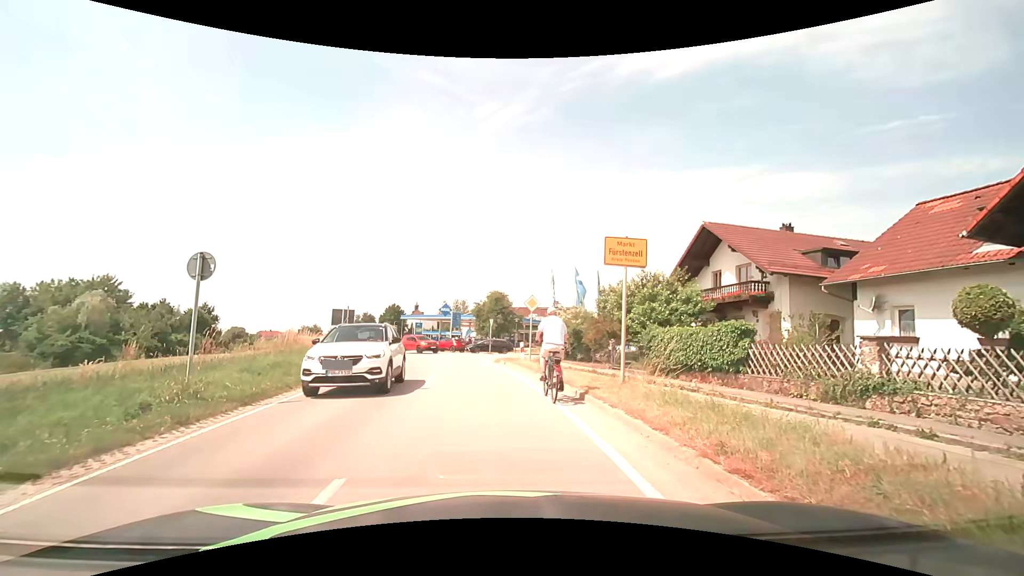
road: secondary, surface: asphalt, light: Day
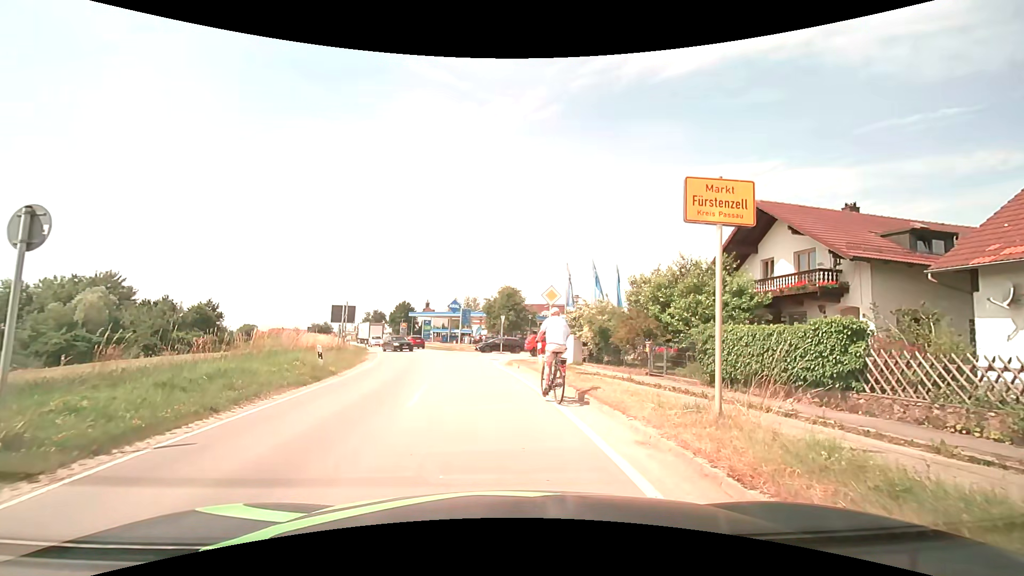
(0.0, +4.0) m; -1°
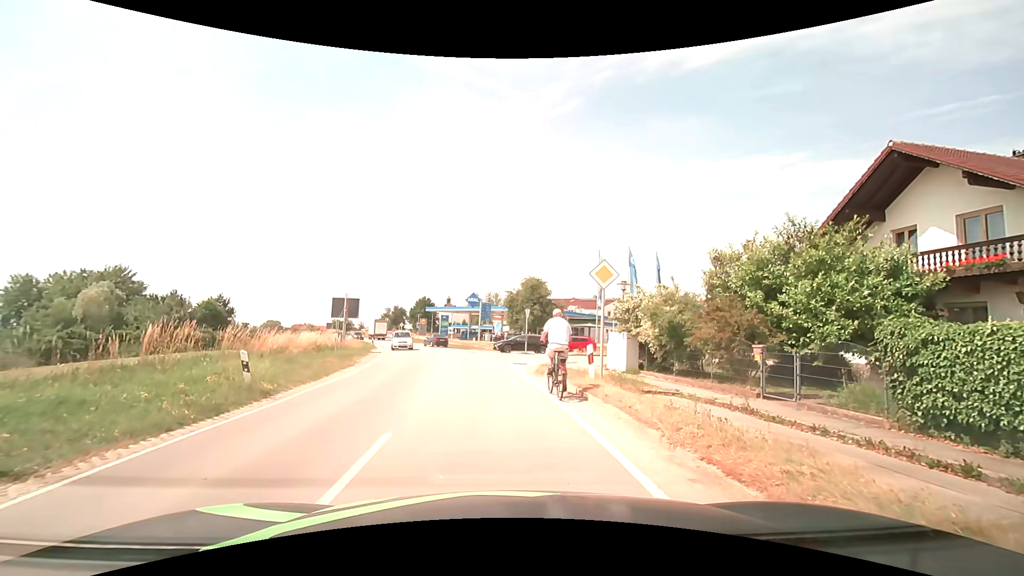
(-0.1, +6.5) m; -3°
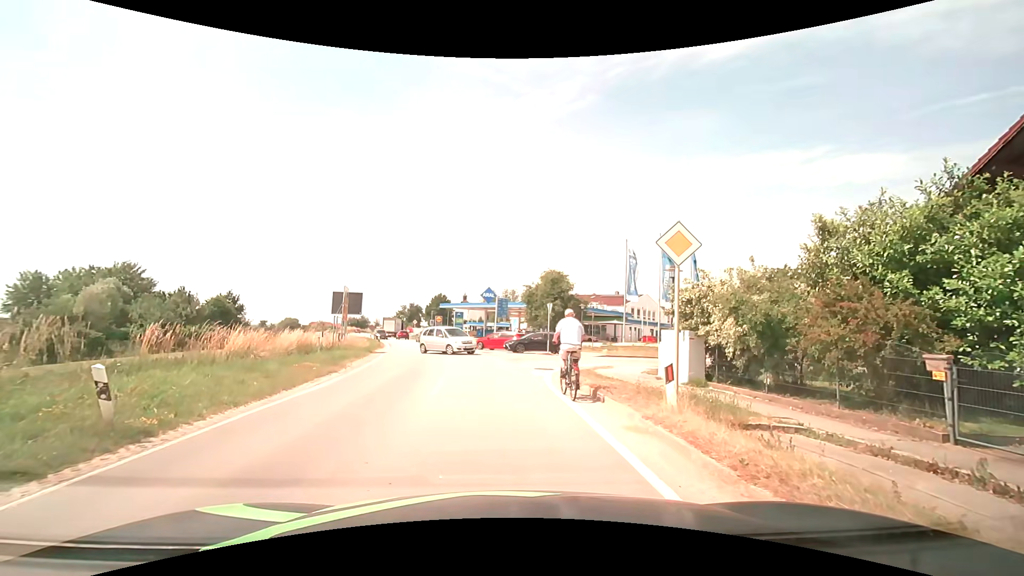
(0.0, +4.5) m; -1°
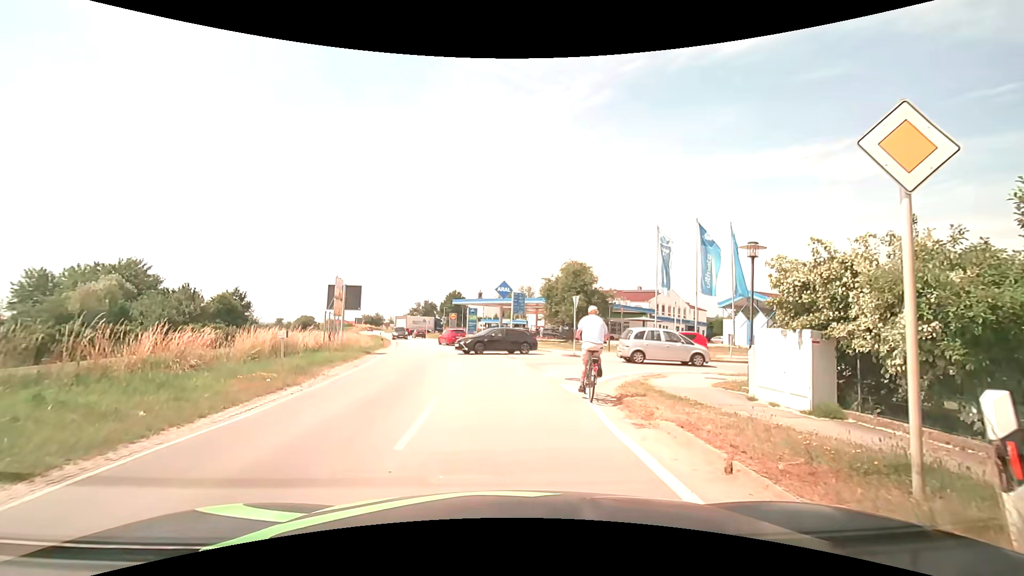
(-0.1, +4.7) m; -2°
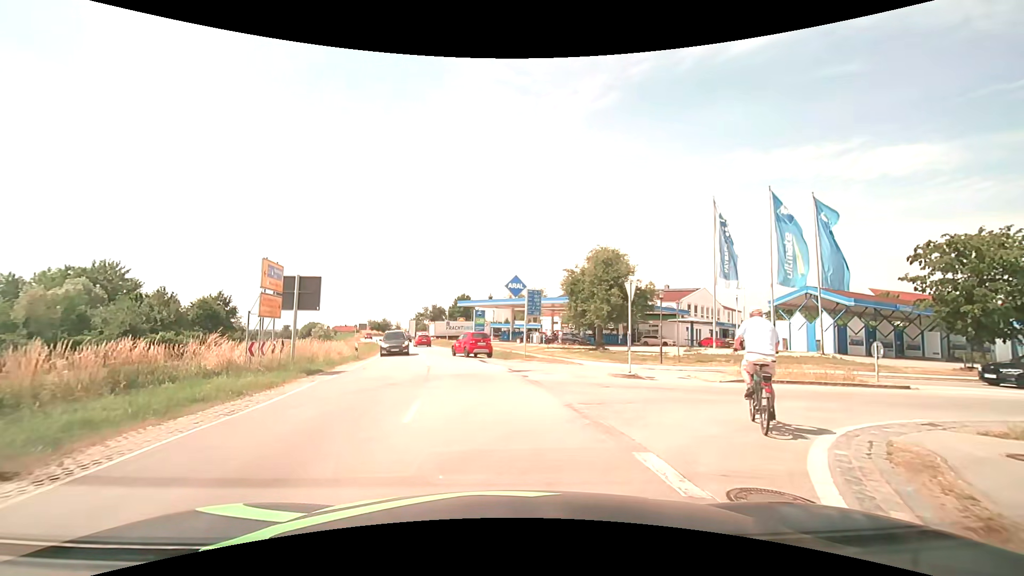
(-0.1, +9.7) m; -2°
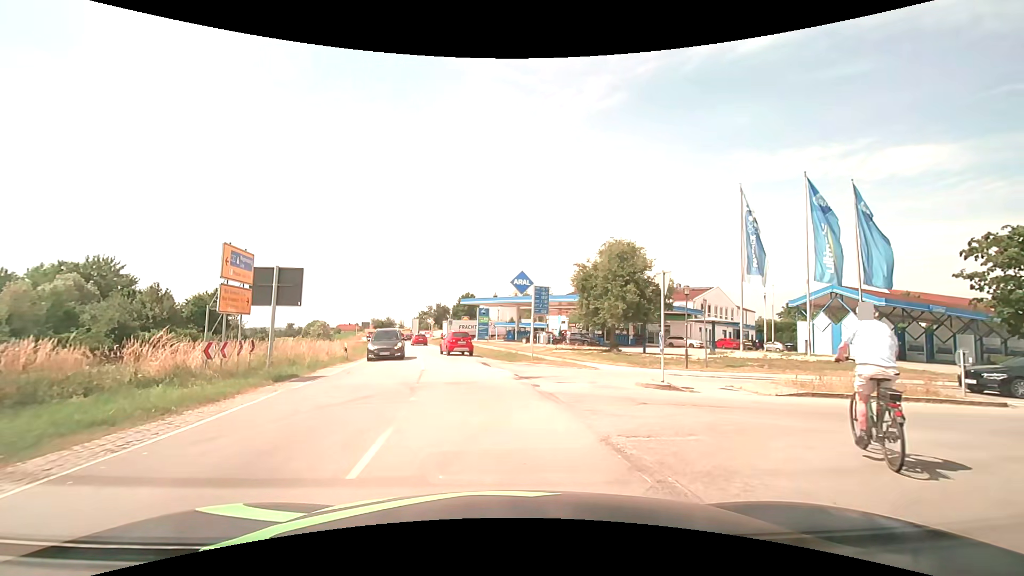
(0.0, +3.0) m; 0°
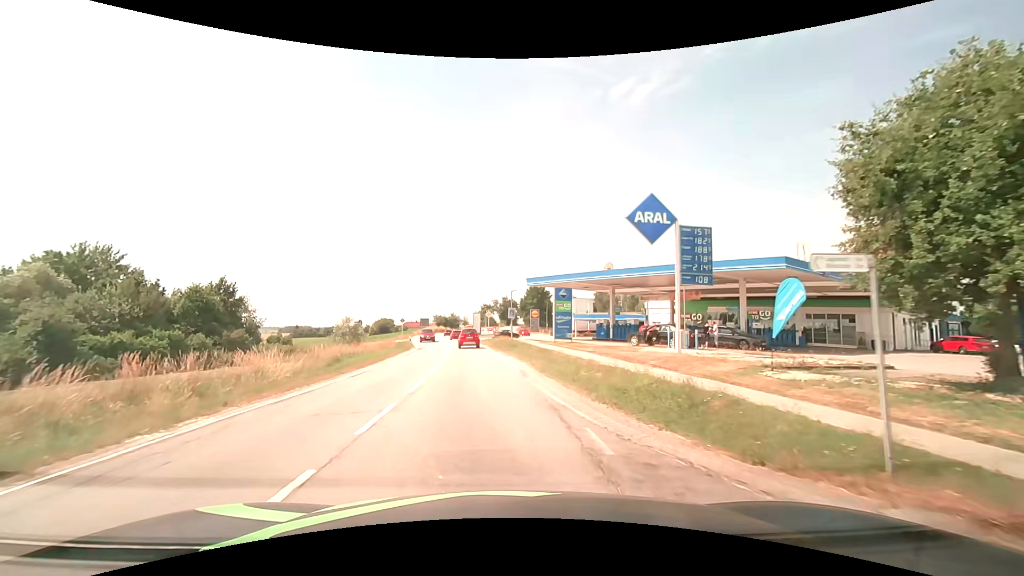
(-1.5, +22.3) m; -8°
(0, +10) (-1, +20) (-2, +30) (-3, +40) (-4, +50) (-5, +60) (-7, +70) (-8, +80) (-9, +89) (-11, +99) m
